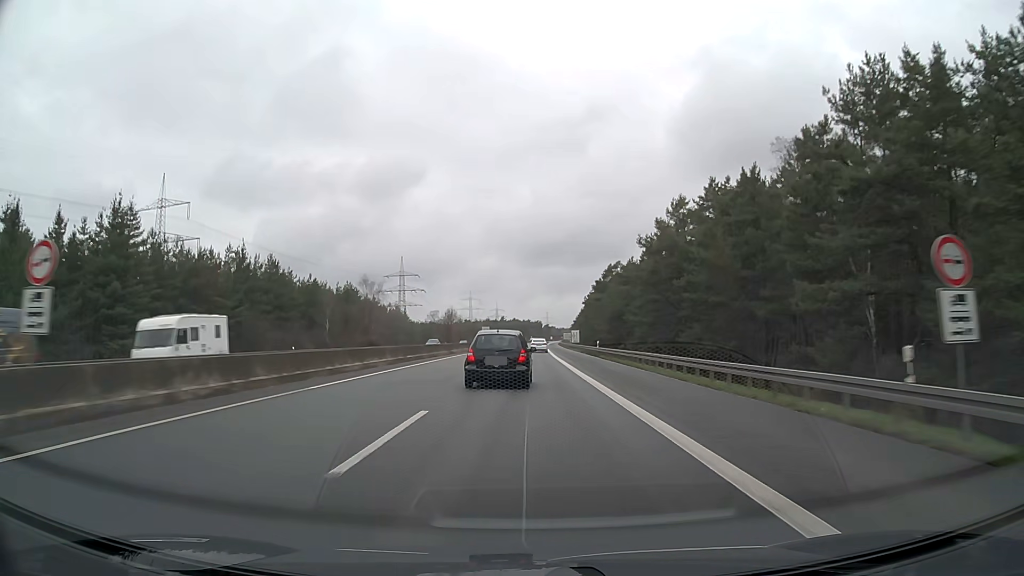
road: motorway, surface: asphalt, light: Day
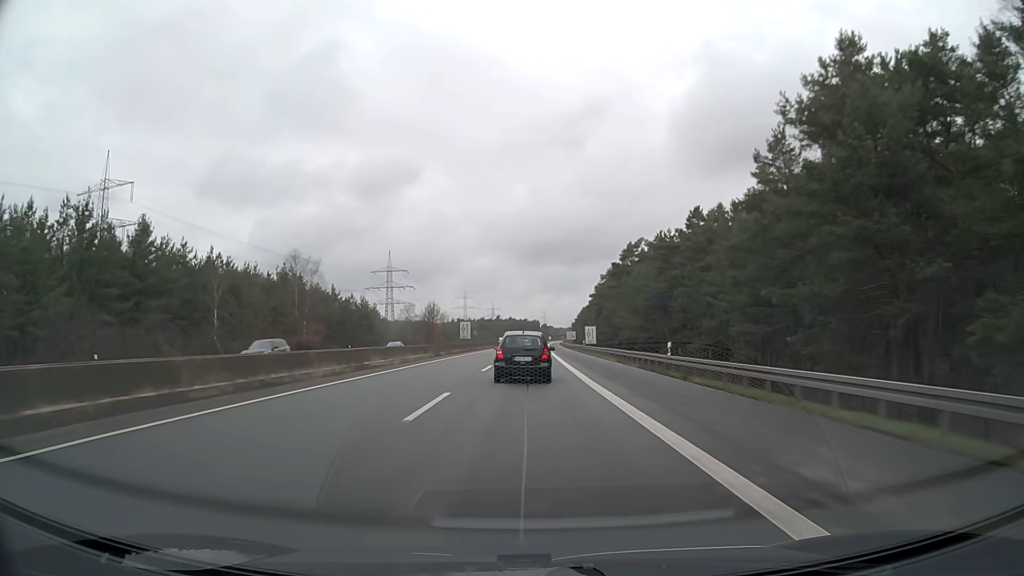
(+0.1, +31.6) m; 0°
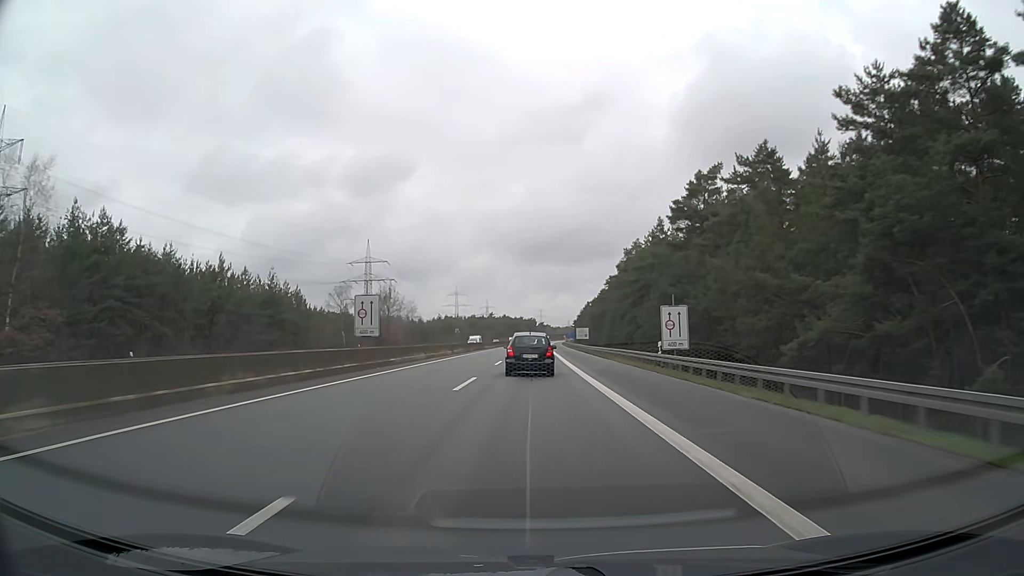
(+0.2, +47.5) m; 0°
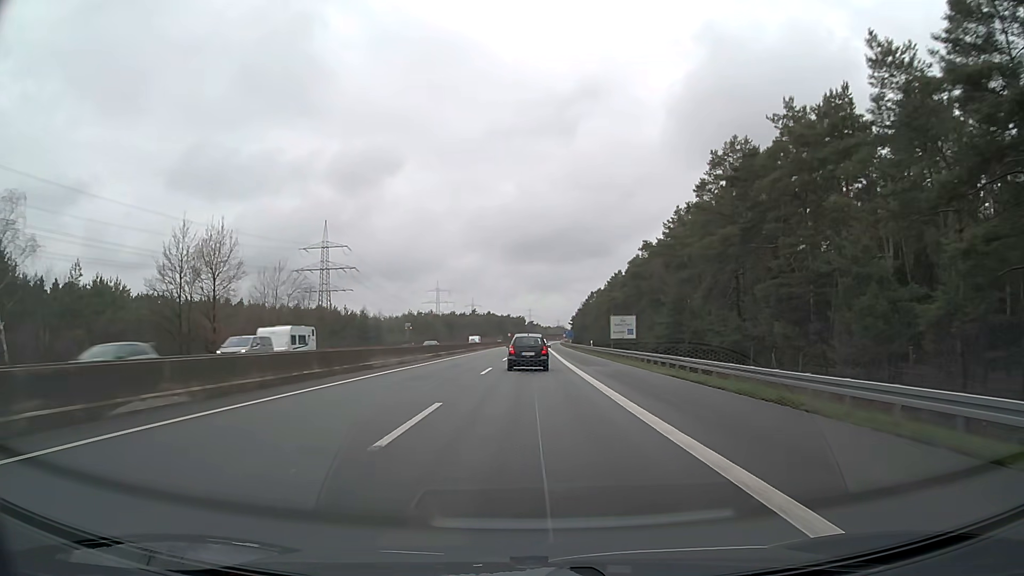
(+0.5, +63.4) m; +1°
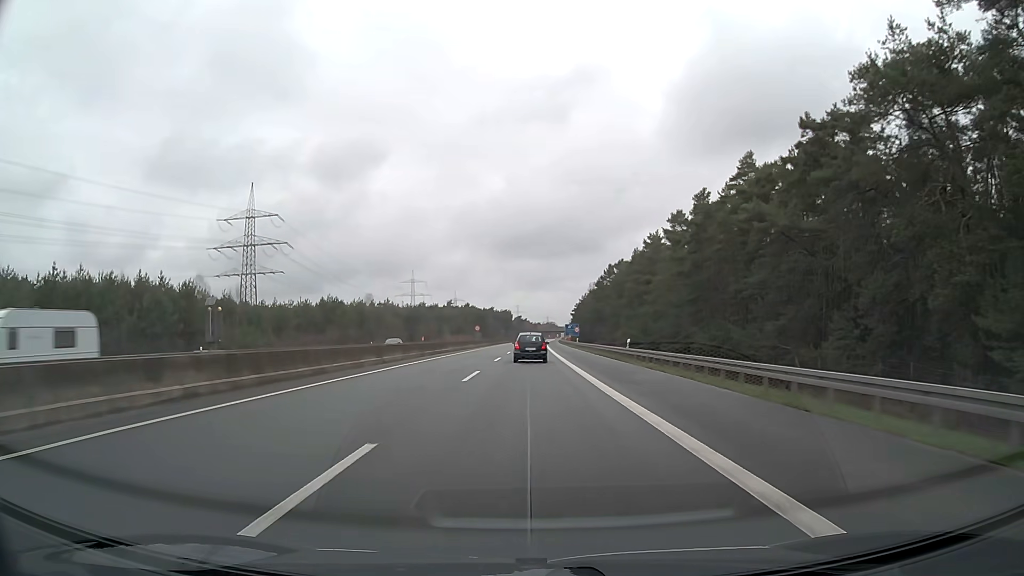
(+0.5, +77.8) m; +1°
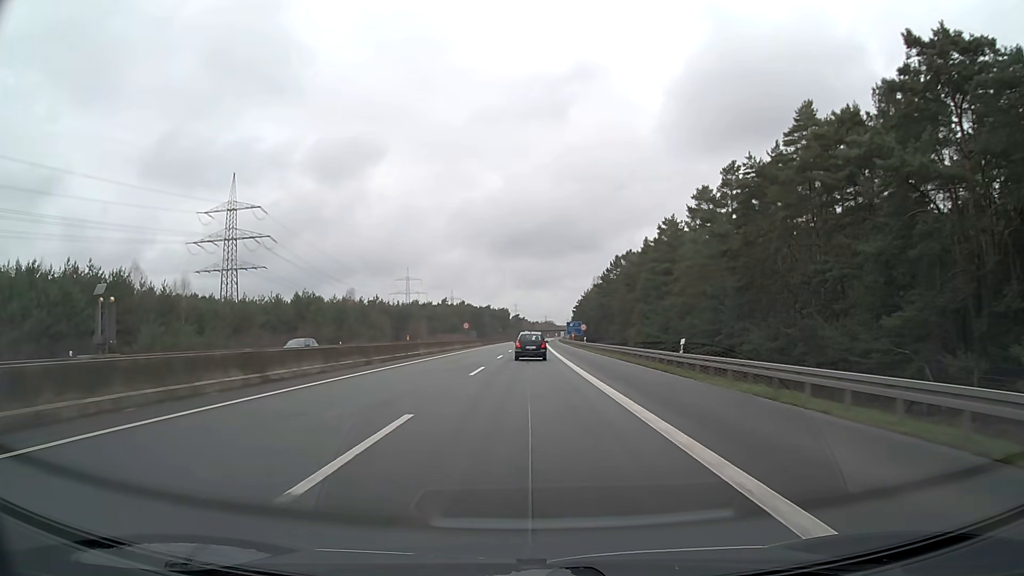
(0.0, +14.9) m; 0°
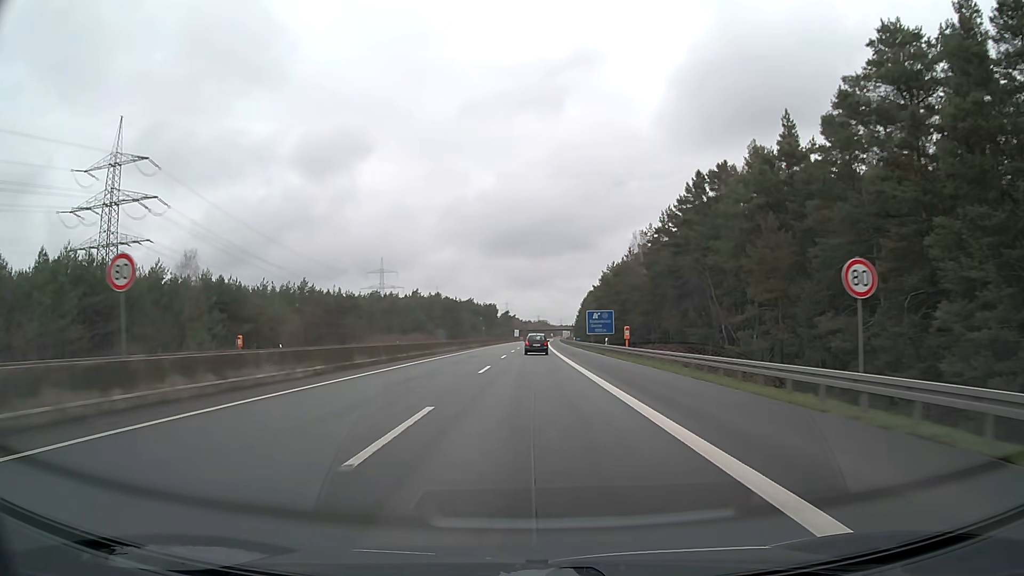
(+0.3, +70.5) m; +1°
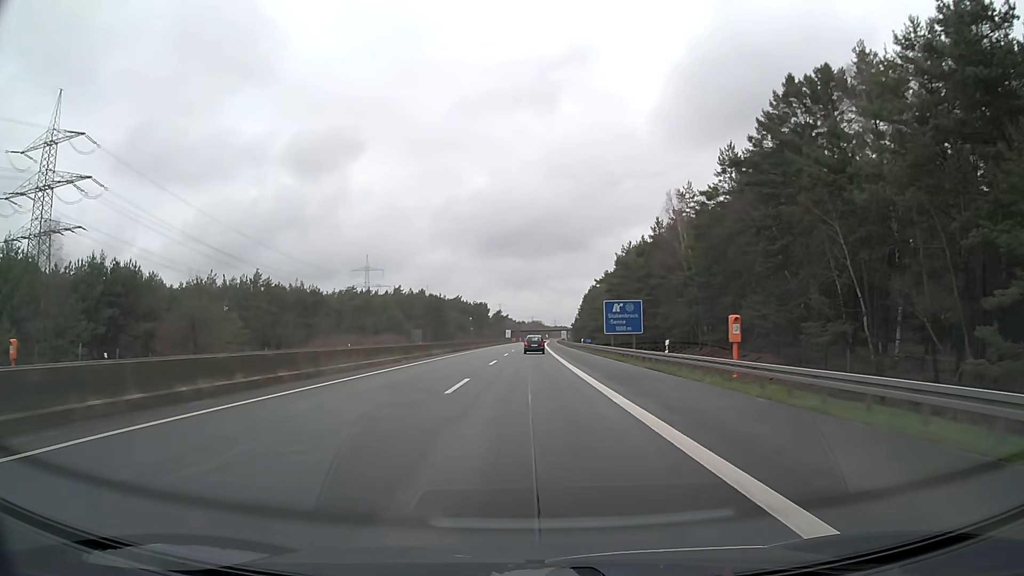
(+0.1, +26.5) m; 0°
(0, +10) (0, +20) (0, +30) (0, +40) (0, +50) (0, +60) (0, +70) (+1, +80) (+1, +90) (+1, +100) m
